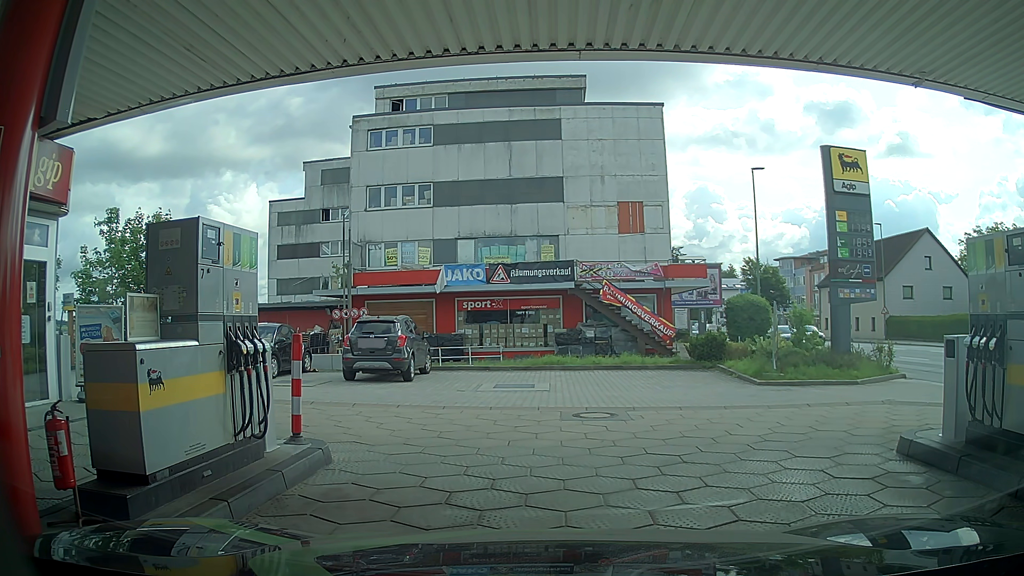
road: service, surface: paving_stones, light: Day
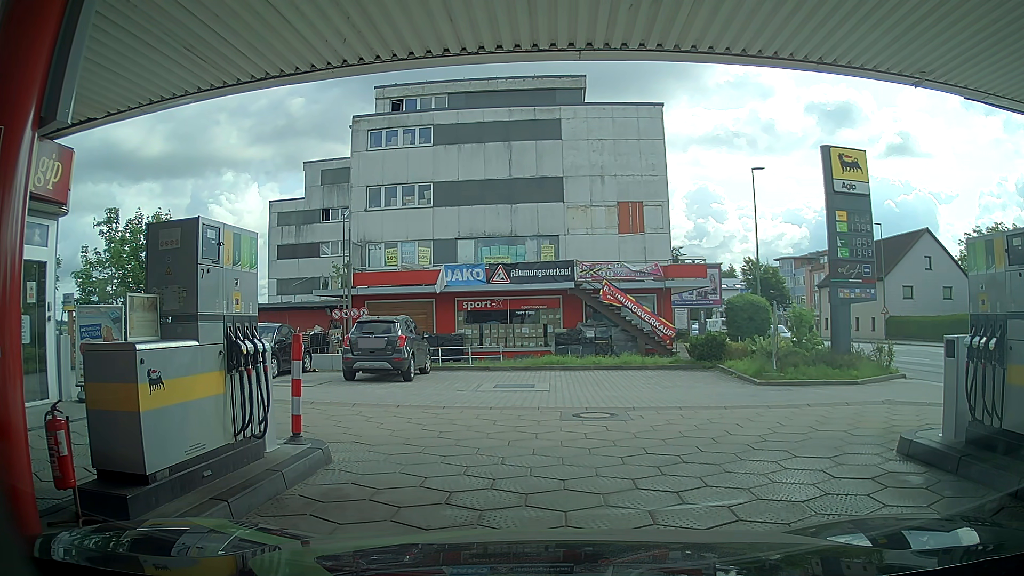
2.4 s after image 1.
(0.0, 0.0) m; 0°
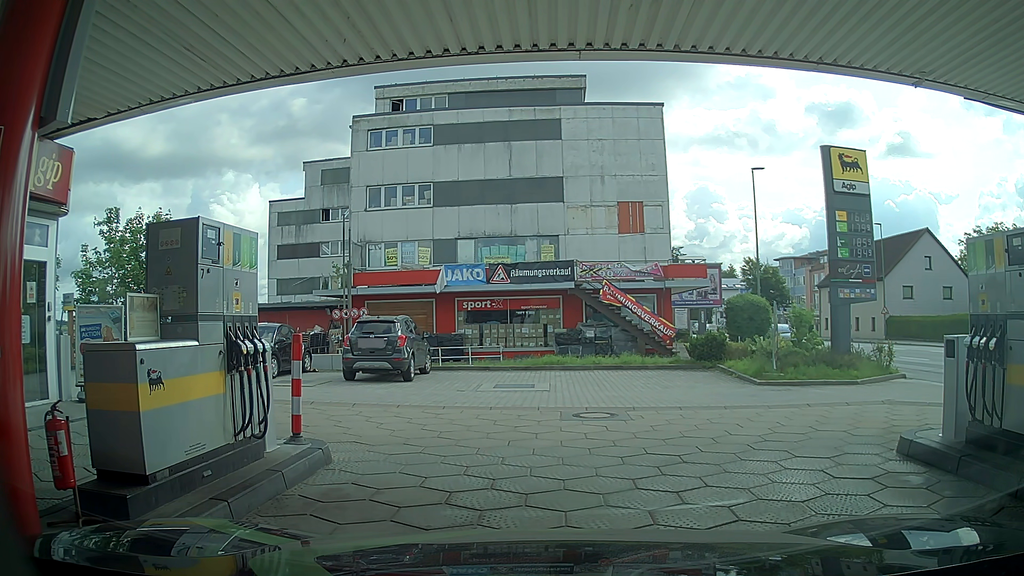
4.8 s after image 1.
(0.0, 0.0) m; 0°
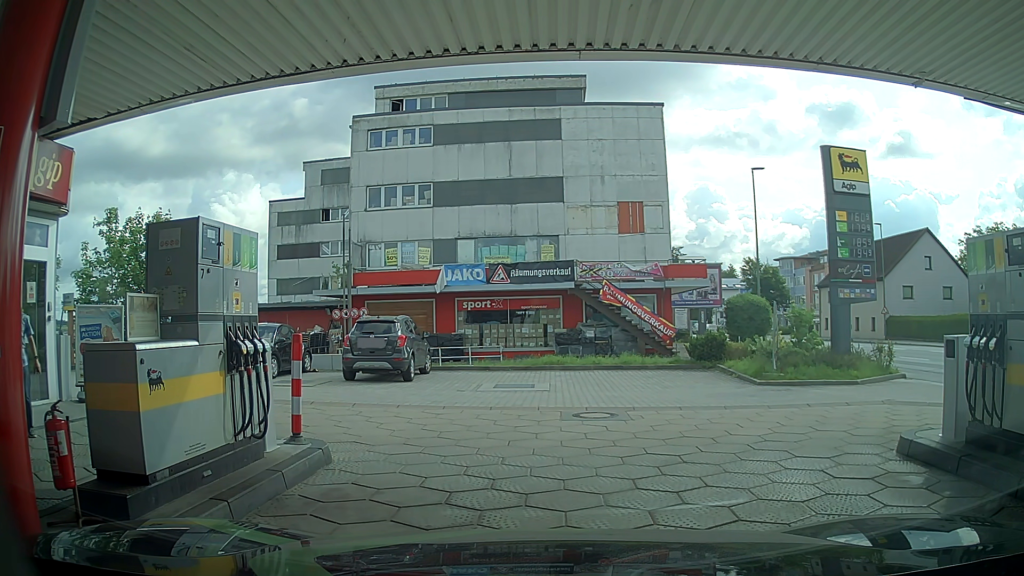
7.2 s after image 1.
(0.0, 0.0) m; 0°
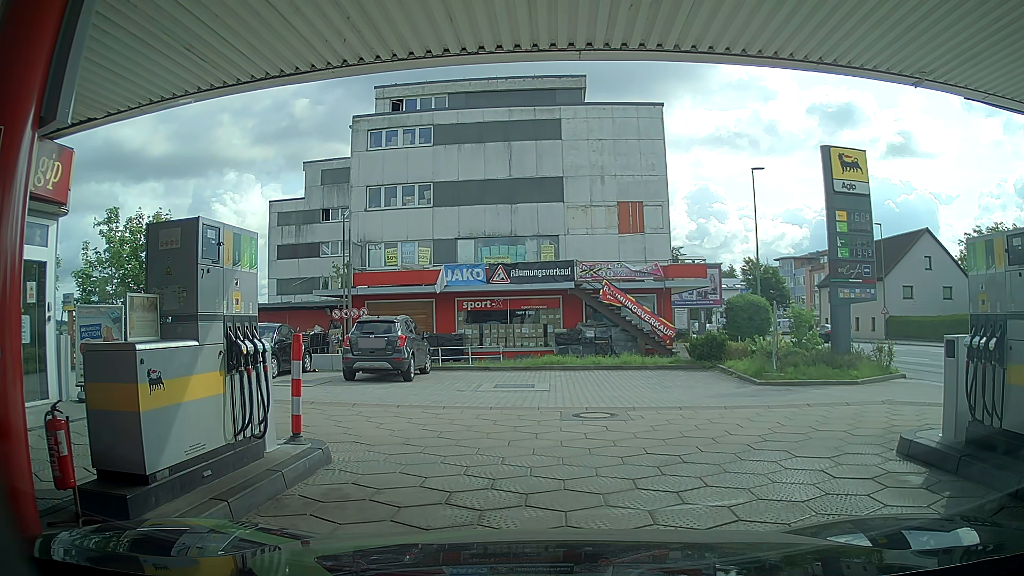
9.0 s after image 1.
(0.0, 0.0) m; 0°
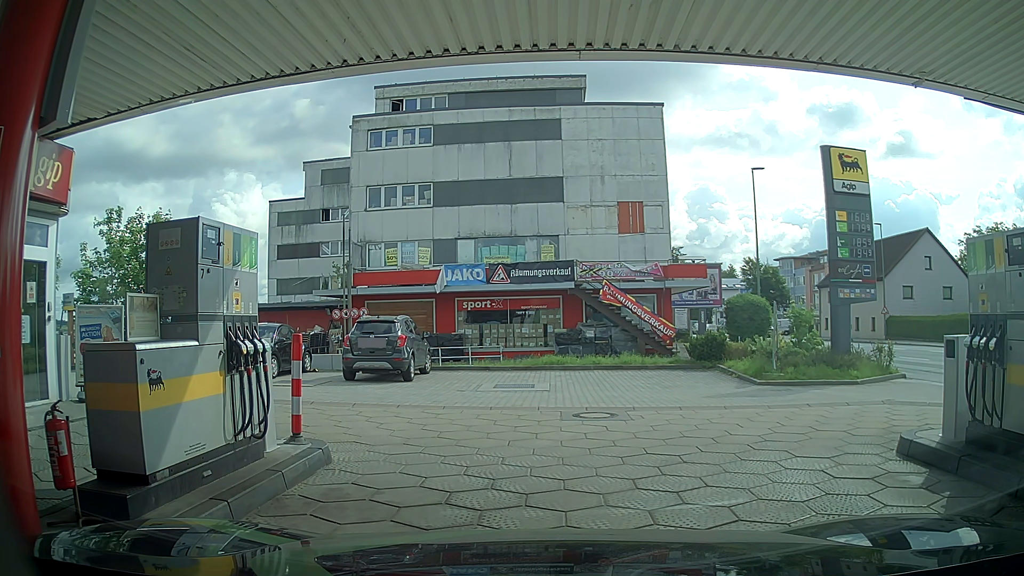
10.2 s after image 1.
(0.0, 0.0) m; 0°
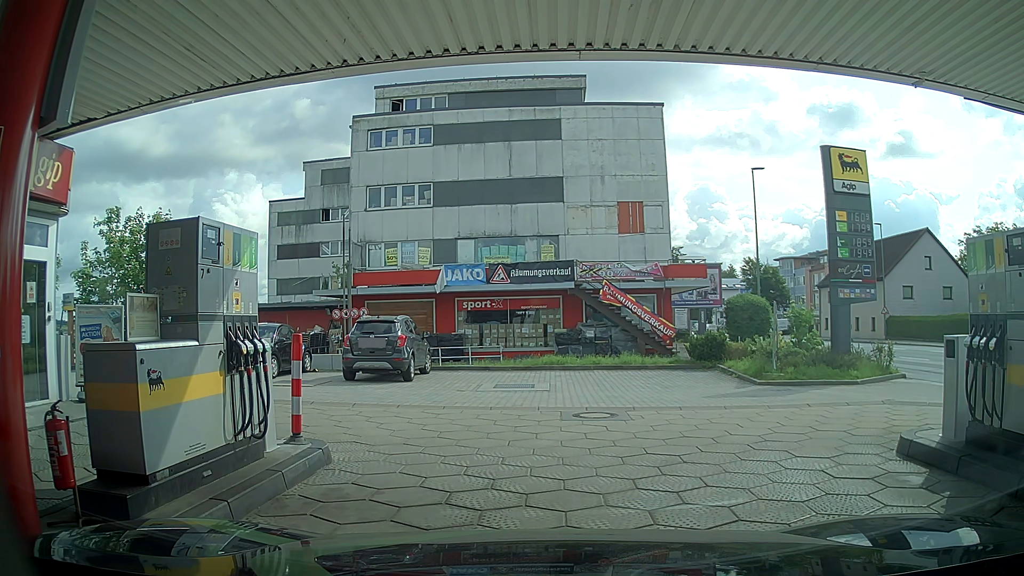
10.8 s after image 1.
(0.0, 0.0) m; 0°
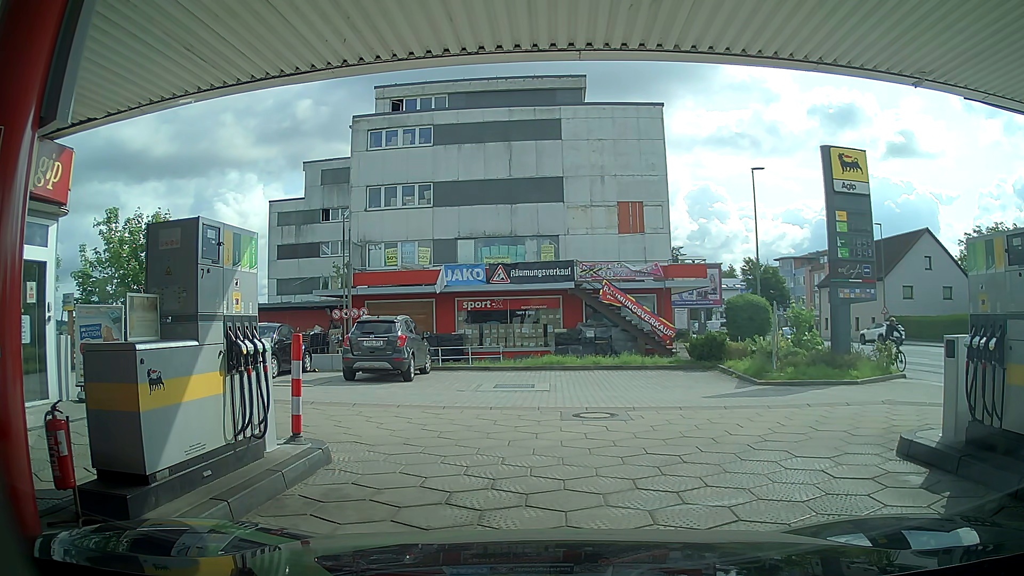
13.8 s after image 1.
(0.0, 0.0) m; 0°
